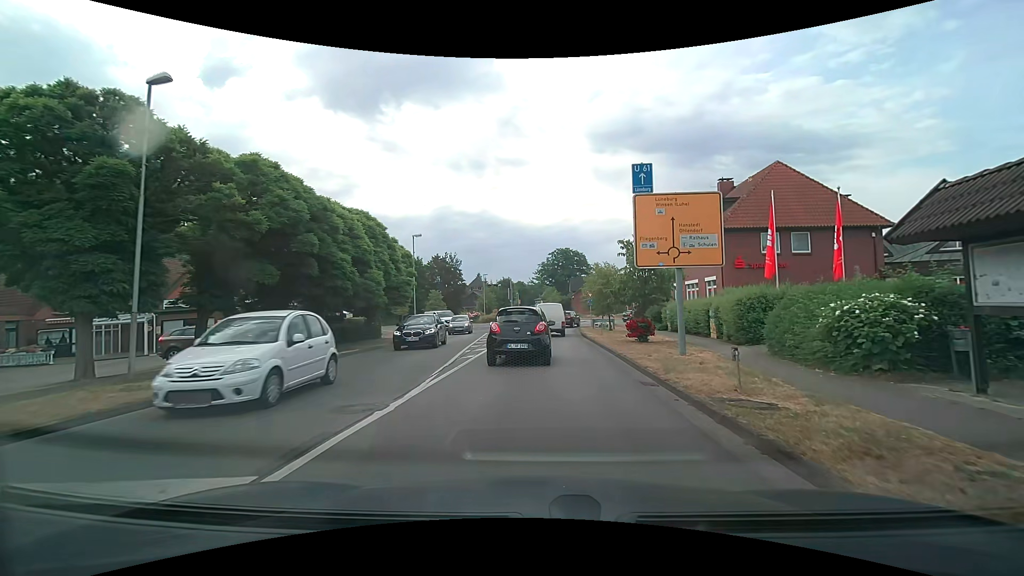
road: secondary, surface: asphalt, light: Day
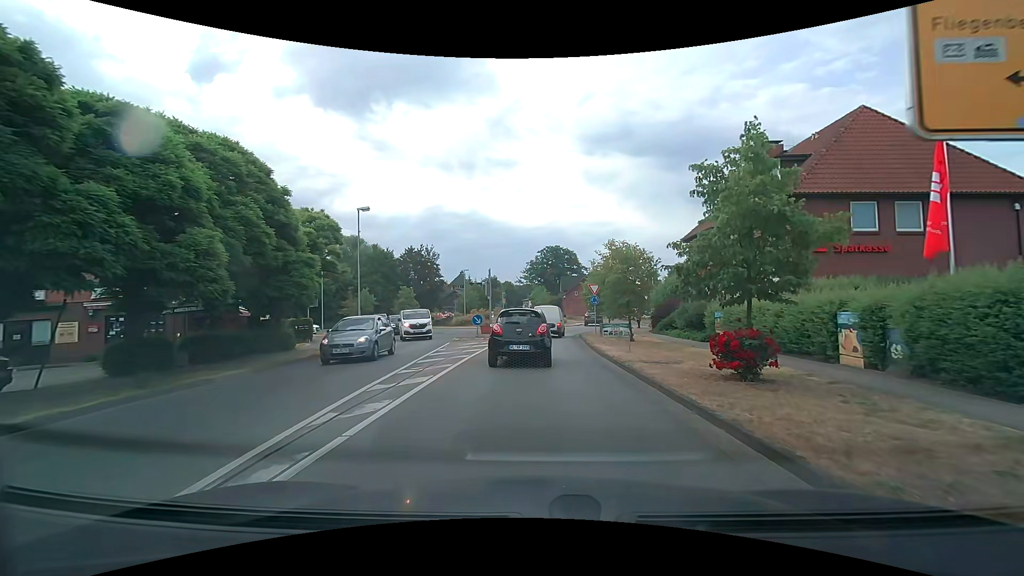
(+0.1, +11.4) m; +2°
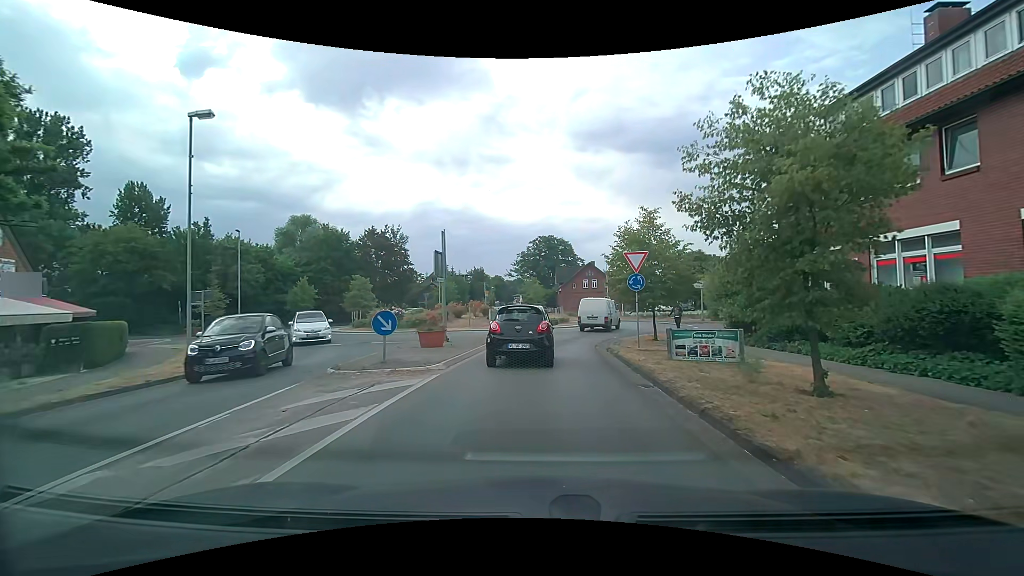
(+0.1, +15.7) m; +1°
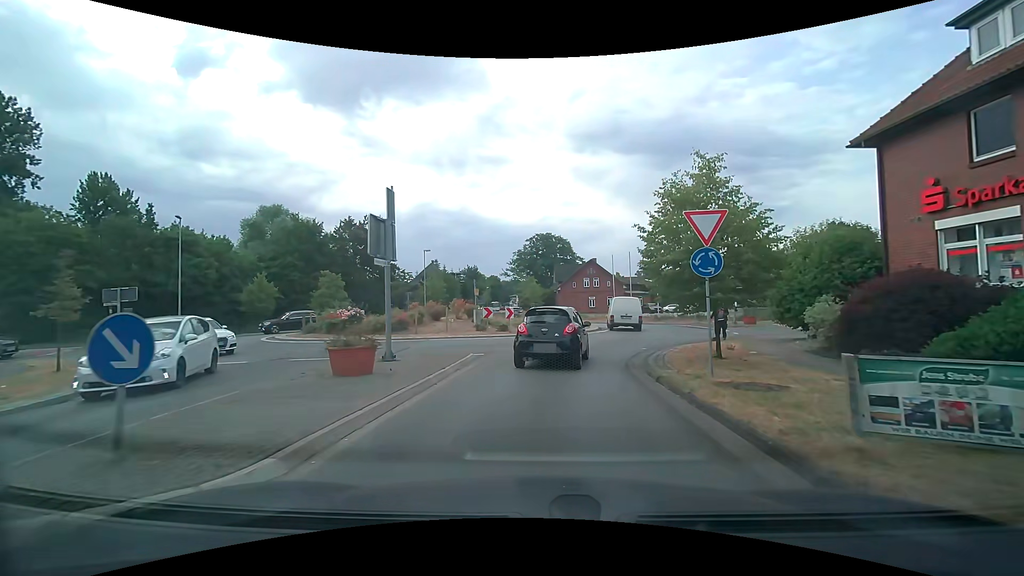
(0.0, +7.3) m; 0°
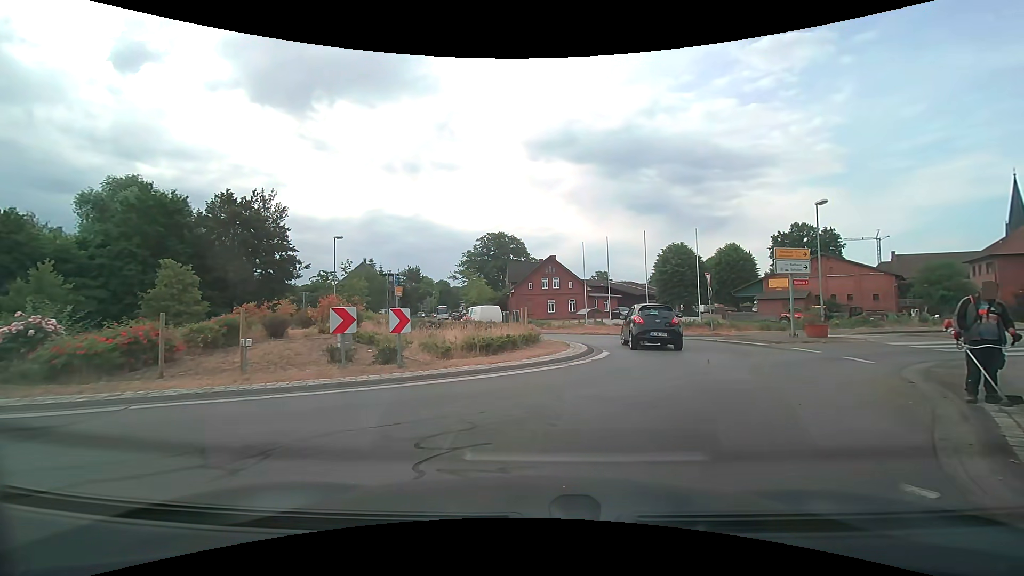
(+0.5, +13.6) m; +4°
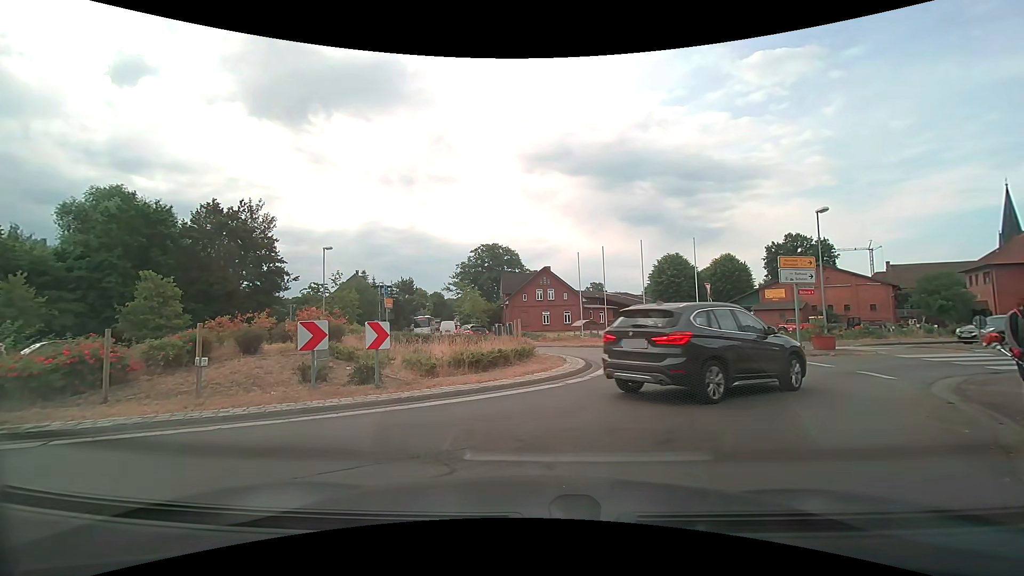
(0.0, +1.1) m; 0°
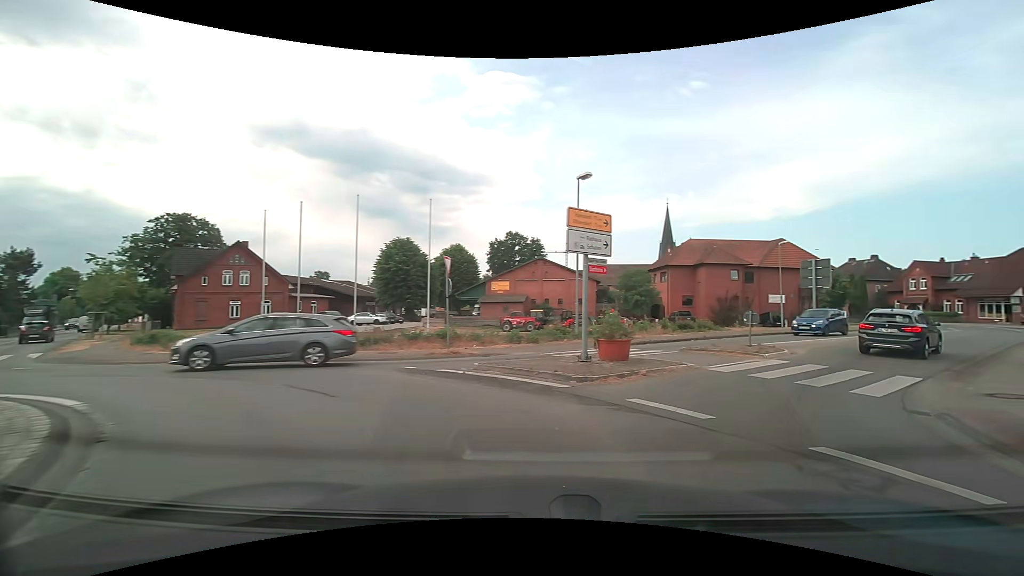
(+2.8, +11.6) m; +33°
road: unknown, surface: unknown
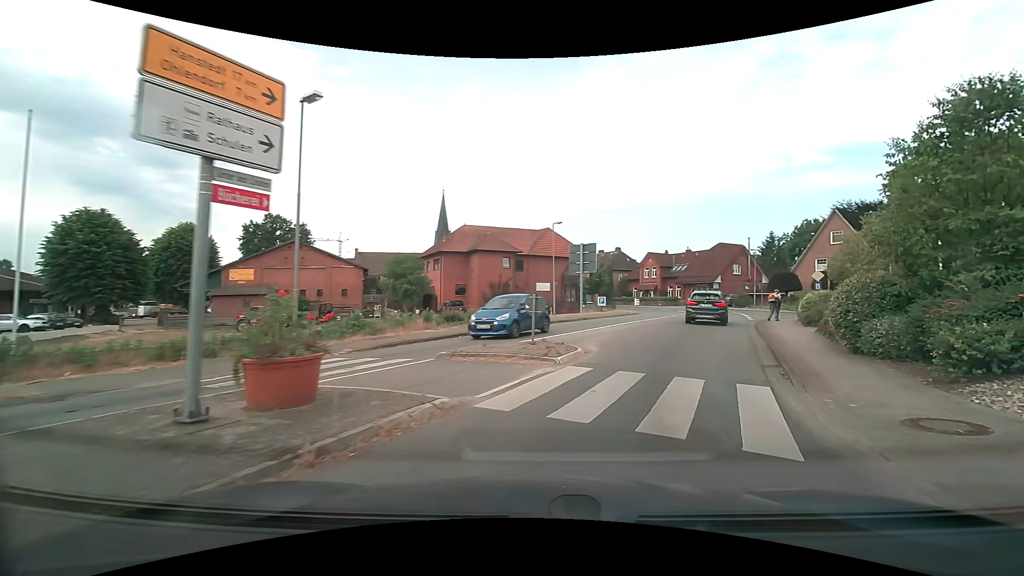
(+1.6, +7.1) m; +25°
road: tertiary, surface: asphalt
(+2, +10) (+5, +19) (+9, +29) (+12, +38) (+15, +47) (+17, +57) (+15, +67) (+12, +77) (+8, +86) (+3, +95) m
